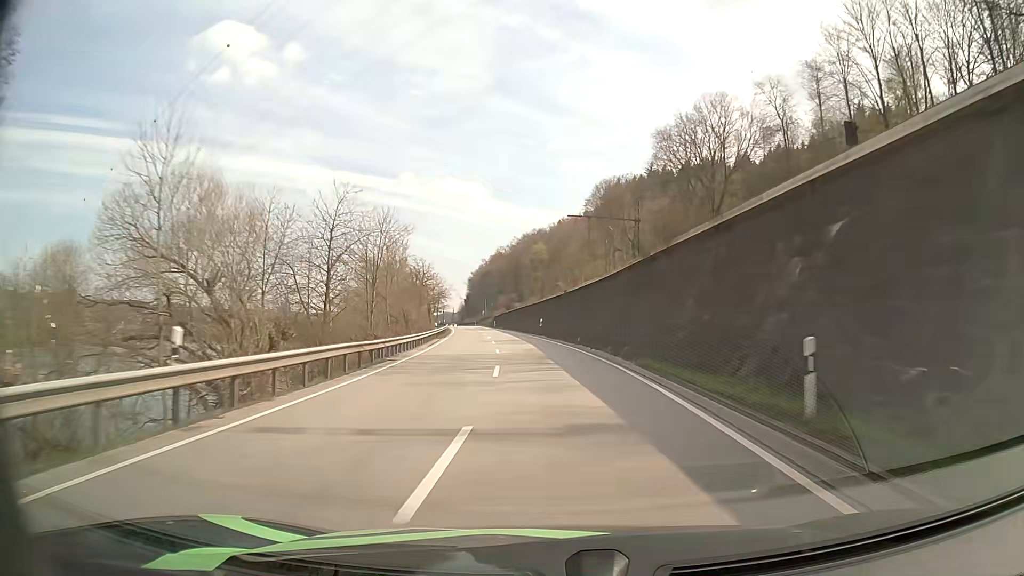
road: primary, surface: asphalt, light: Day
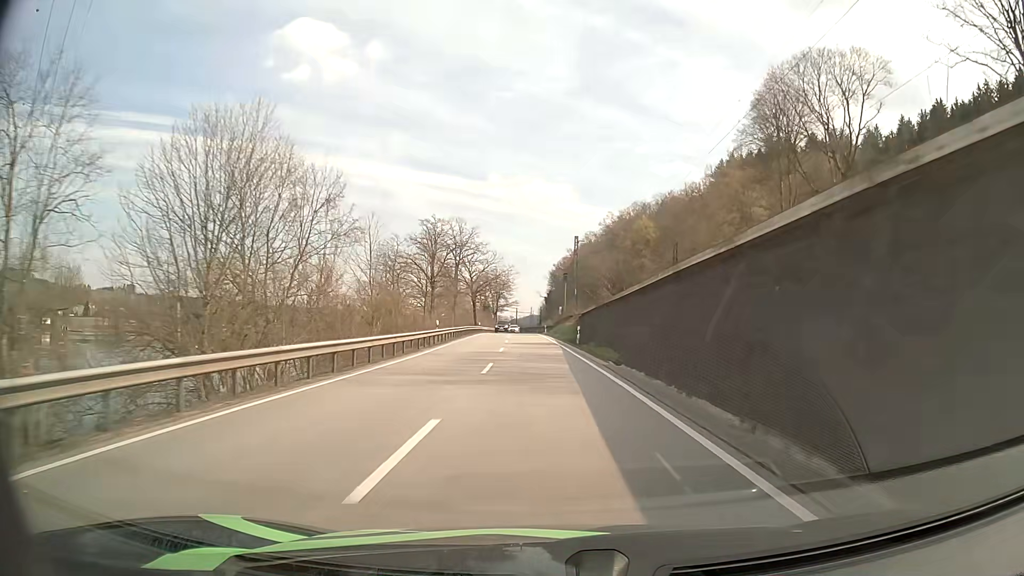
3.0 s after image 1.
(-5.6, +70.9) m; -8°
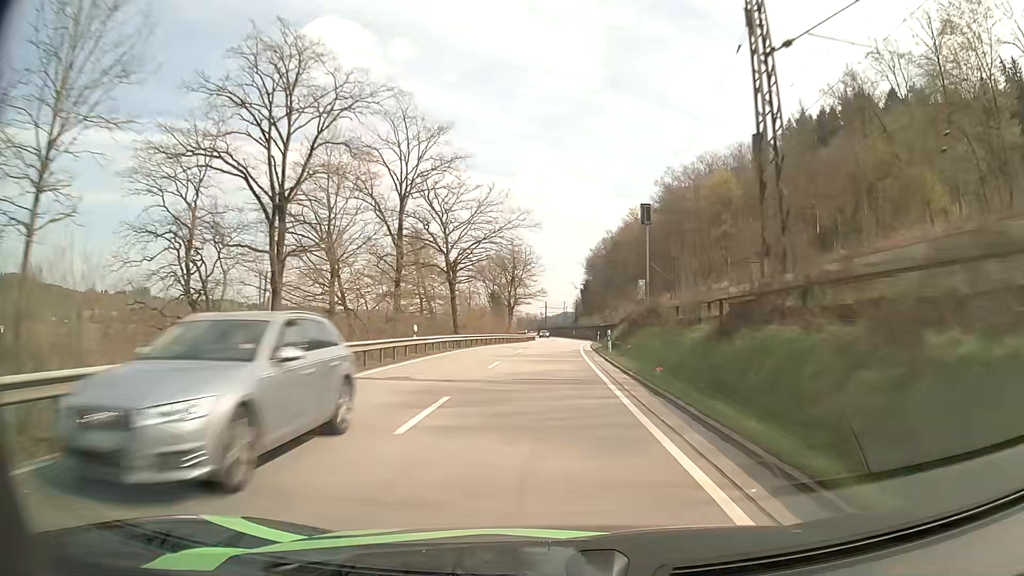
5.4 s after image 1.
(-1.6, +56.7) m; -3°
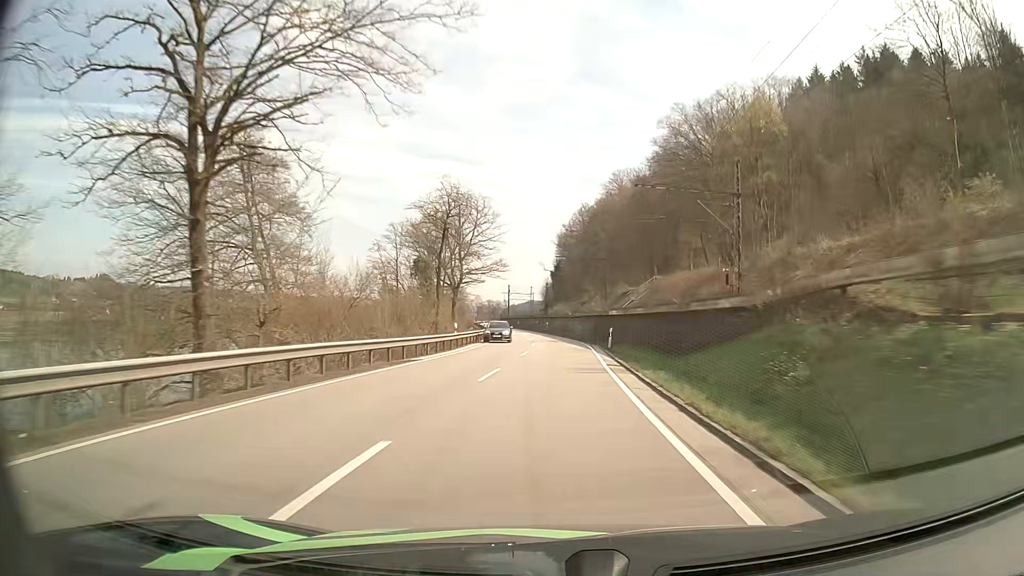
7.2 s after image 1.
(+0.5, +40.7) m; +2°
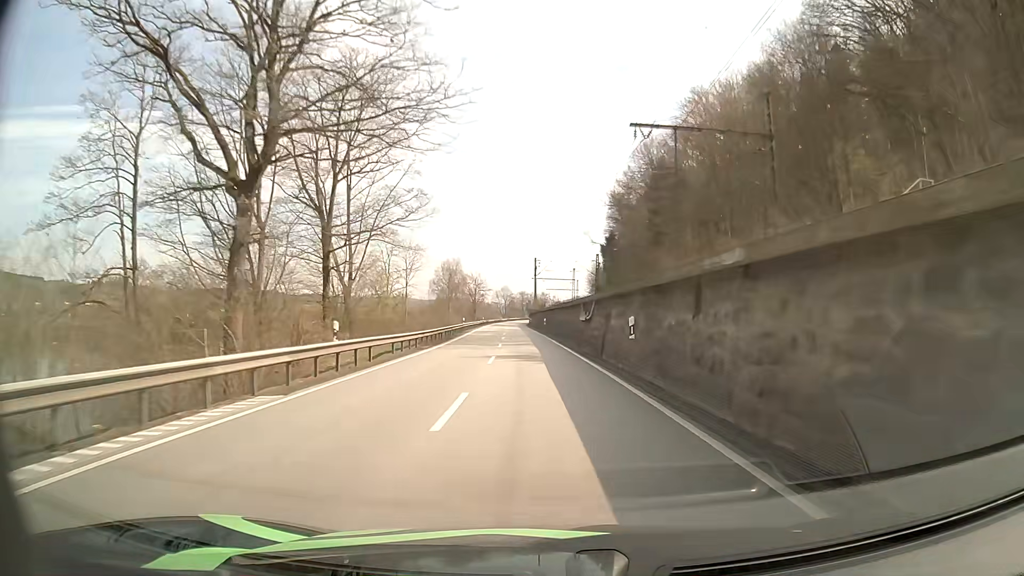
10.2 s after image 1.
(-0.3, +66.8) m; -3°
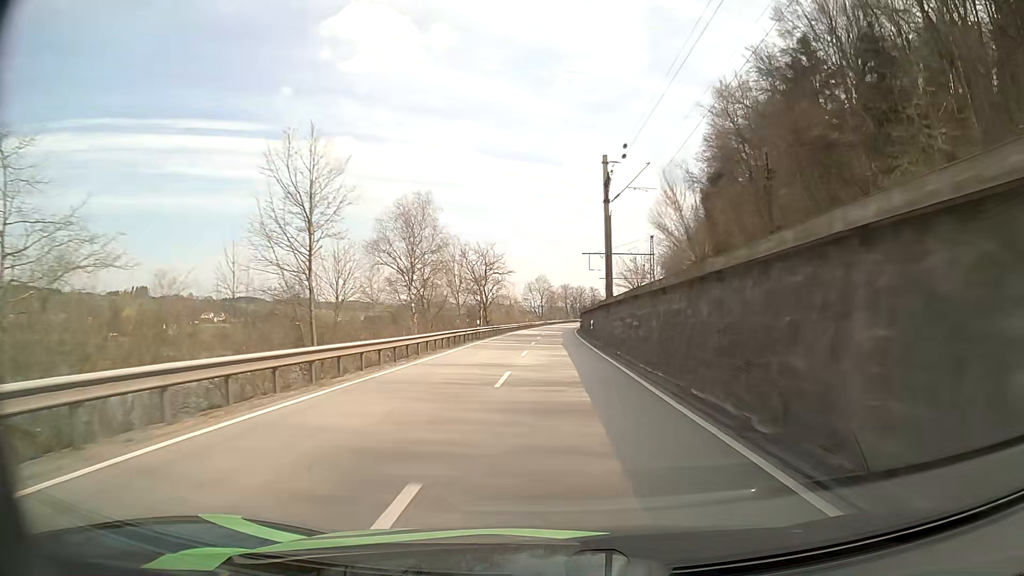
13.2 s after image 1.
(-3.2, +66.4) m; -4°
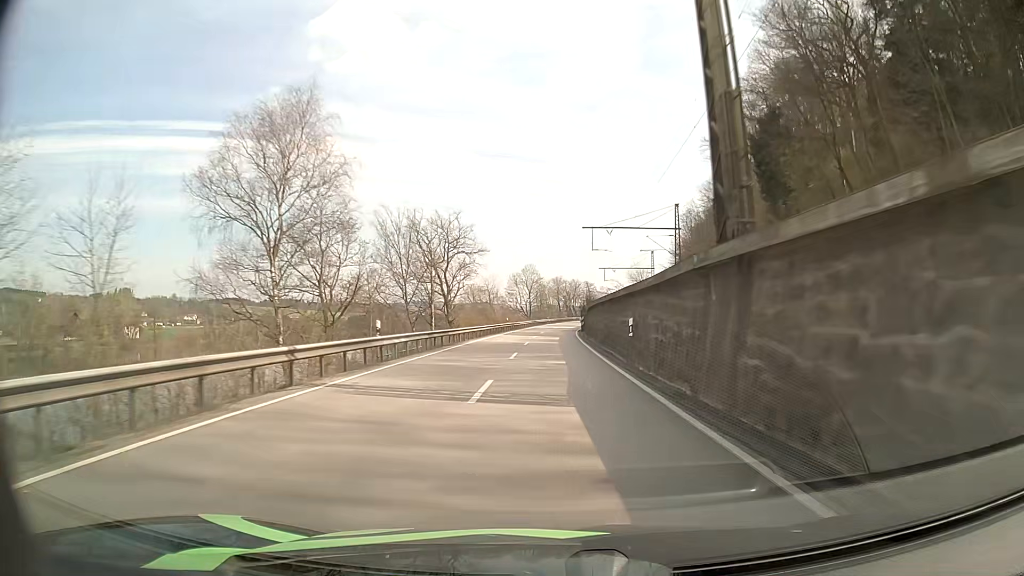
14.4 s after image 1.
(+0.2, +26.5) m; +1°
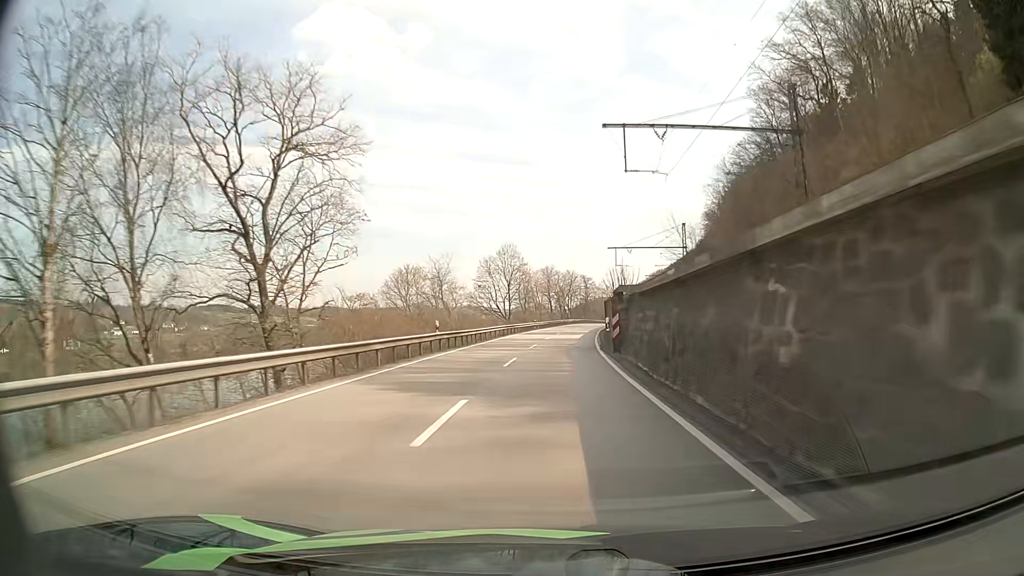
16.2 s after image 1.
(+0.3, +39.3) m; +1°
(0, +10) (0, +20) (+1, +30) (+1, +40) (+2, +50) (+2, +60) (+3, +70) (+5, +80) (+6, +90) (+7, +100) m
